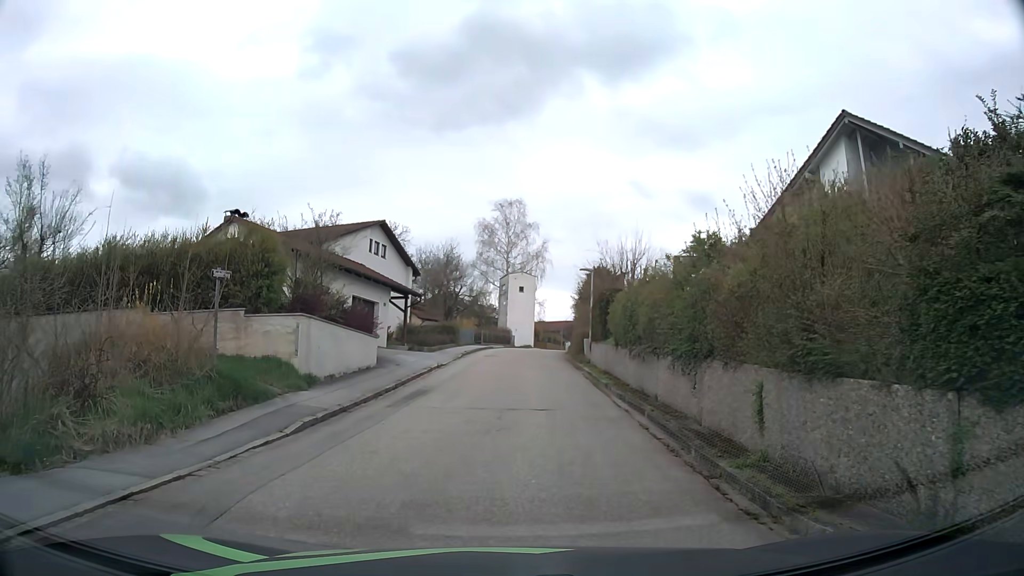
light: Day
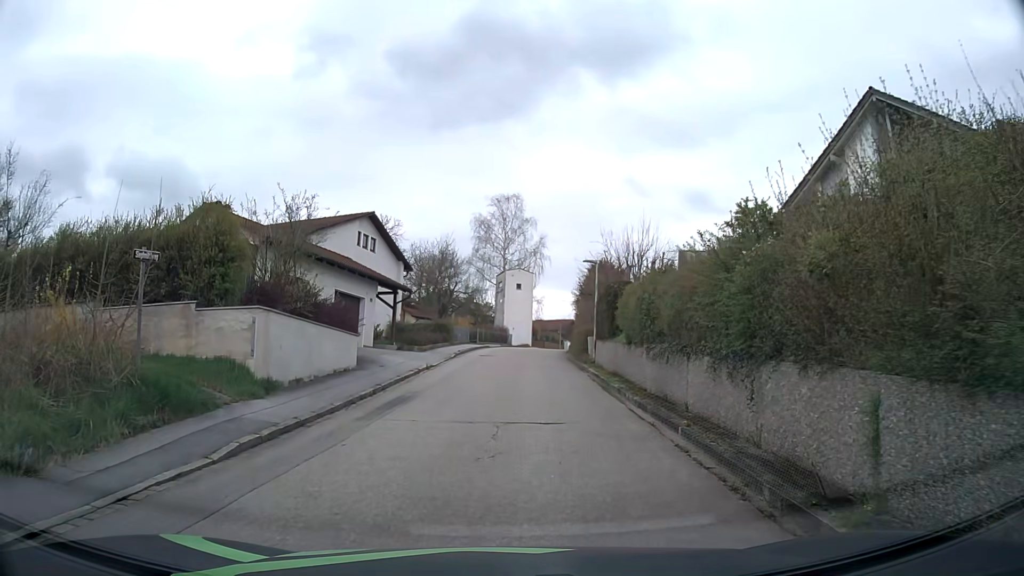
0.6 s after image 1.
(0.0, +2.6) m; 0°
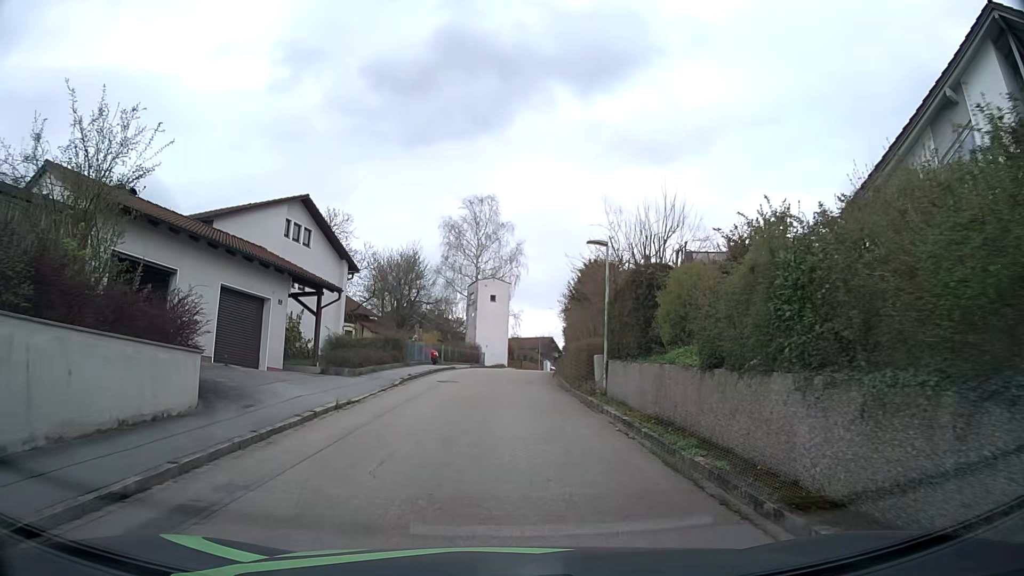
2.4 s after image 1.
(+0.2, +9.5) m; +2°
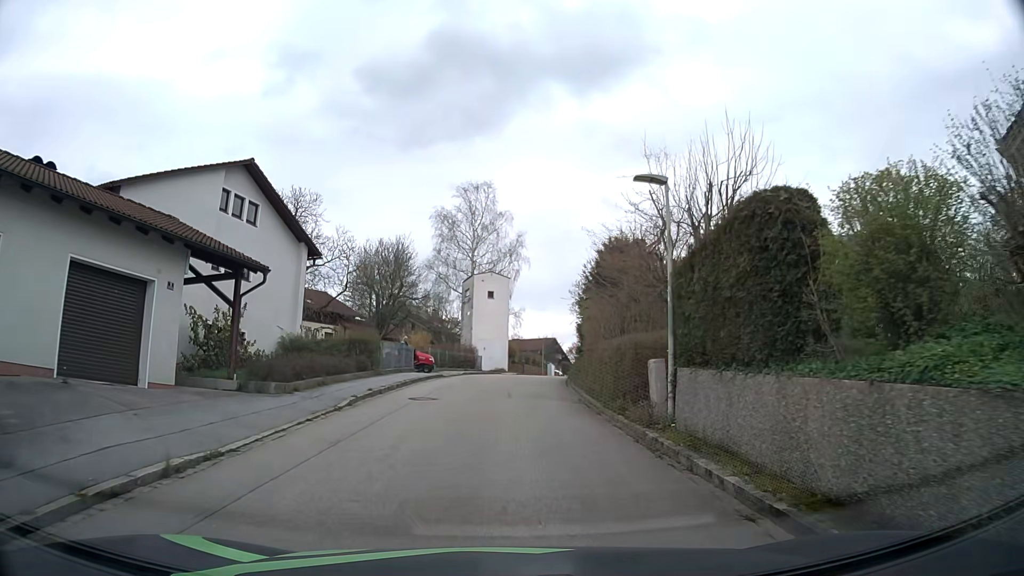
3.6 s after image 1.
(0.0, +7.4) m; 0°
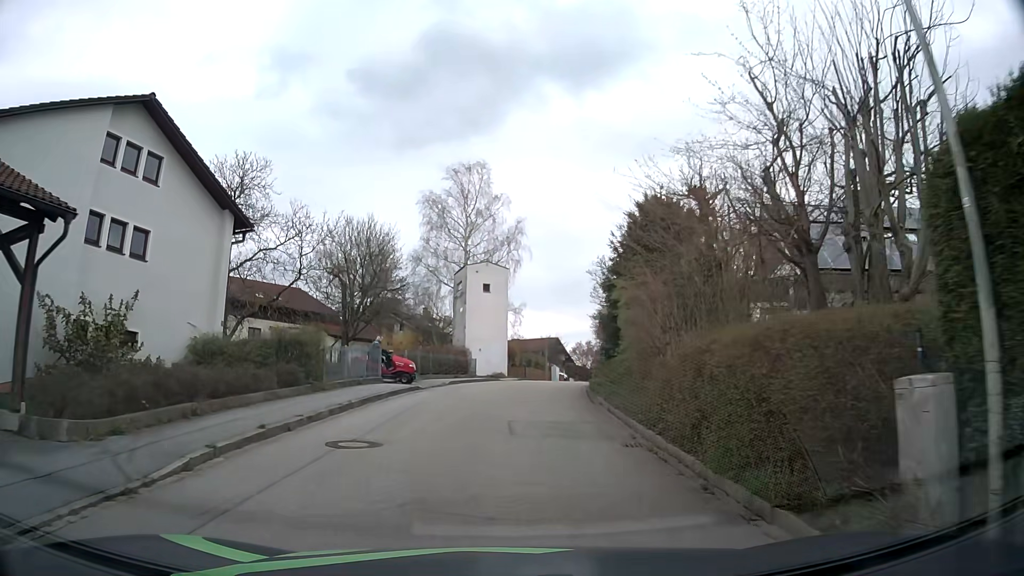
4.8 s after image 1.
(0.0, +7.9) m; 0°
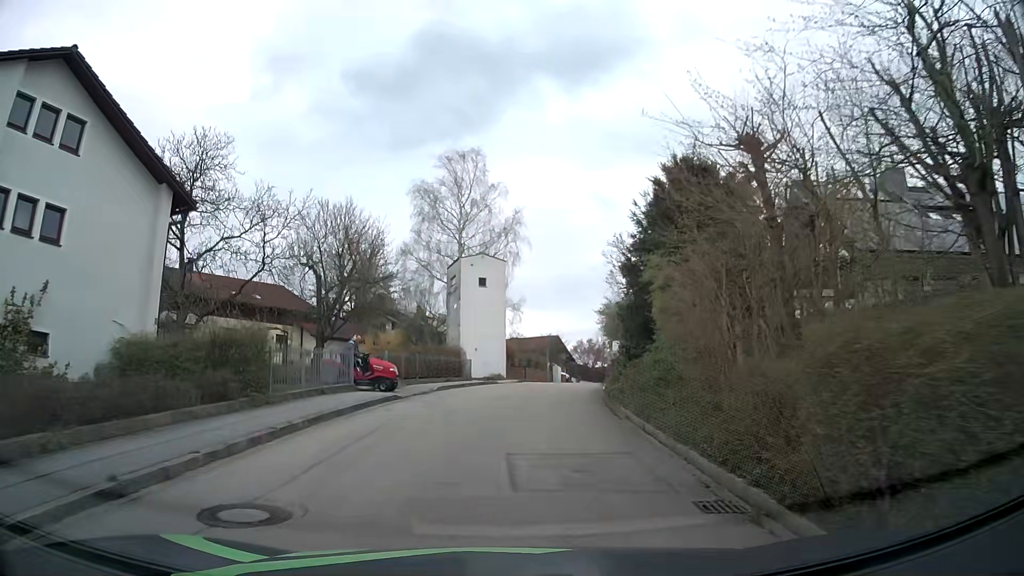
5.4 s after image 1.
(0.0, +4.1) m; +1°
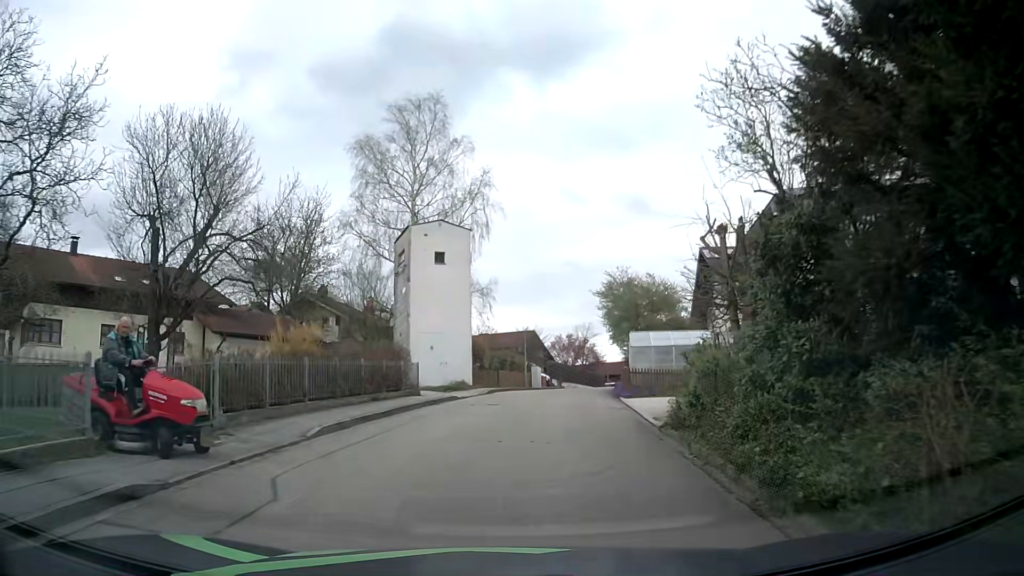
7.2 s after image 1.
(+0.1, +12.0) m; +1°
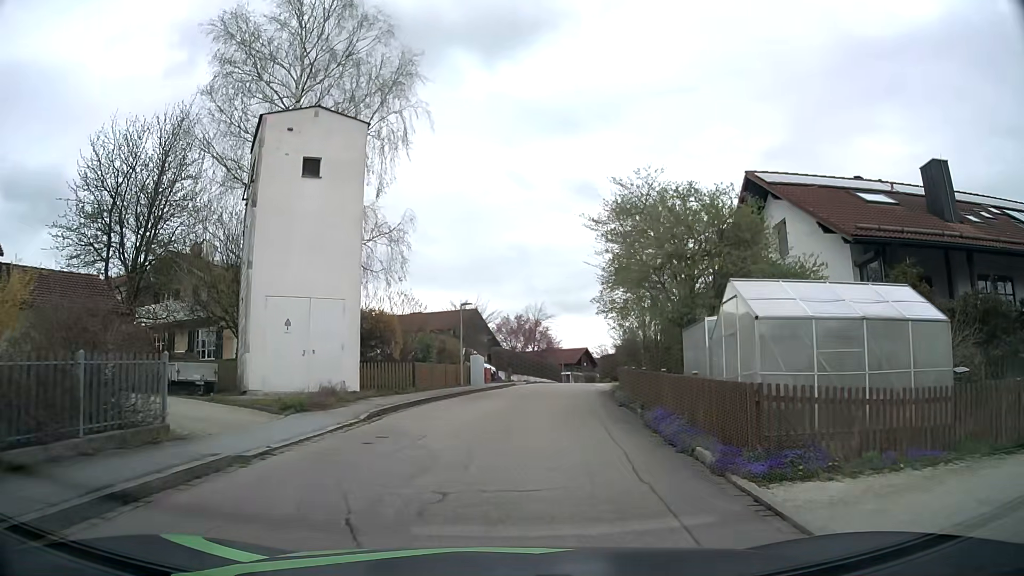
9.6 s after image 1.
(+0.8, +15.6) m; +6°
(0, +10) (+1, +20) (+2, +30) (+3, +40) (+4, +50) (+6, +60) (+8, +69) (+11, +79) (+7, +87) (-2, +91) m
